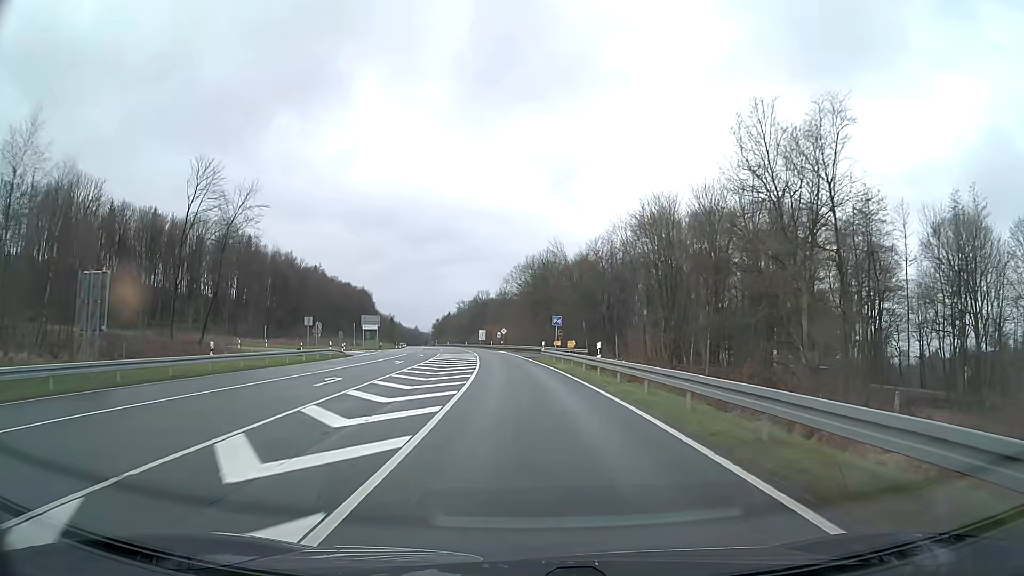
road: primary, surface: asphalt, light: Day
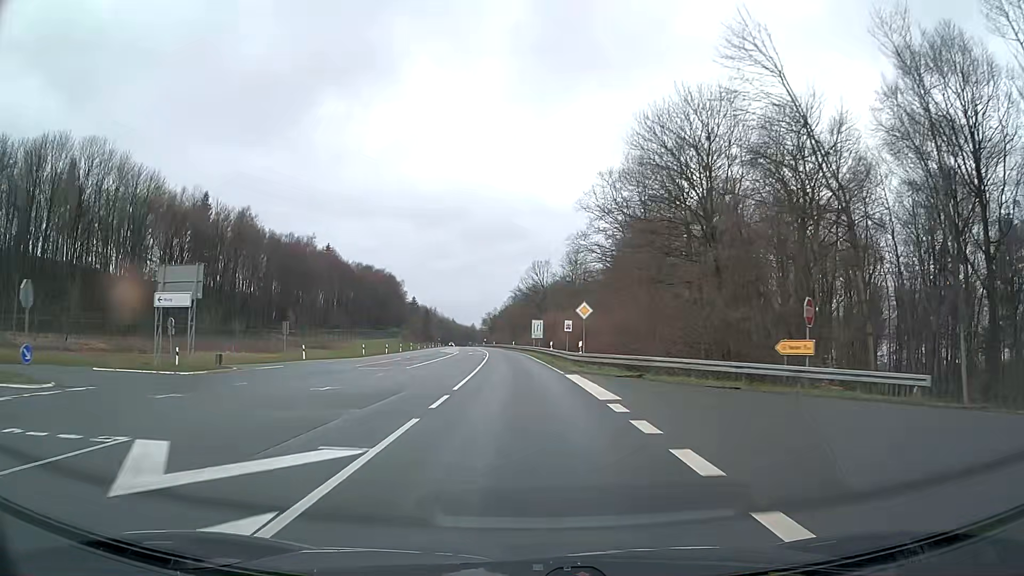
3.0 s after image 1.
(-2.8, +62.7) m; -5°
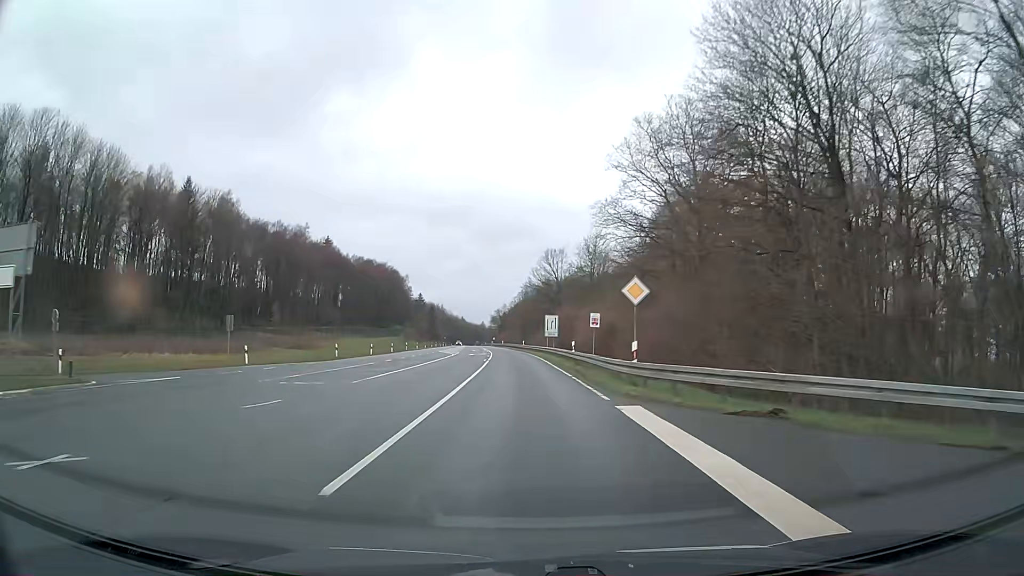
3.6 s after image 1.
(-0.1, +12.6) m; -1°
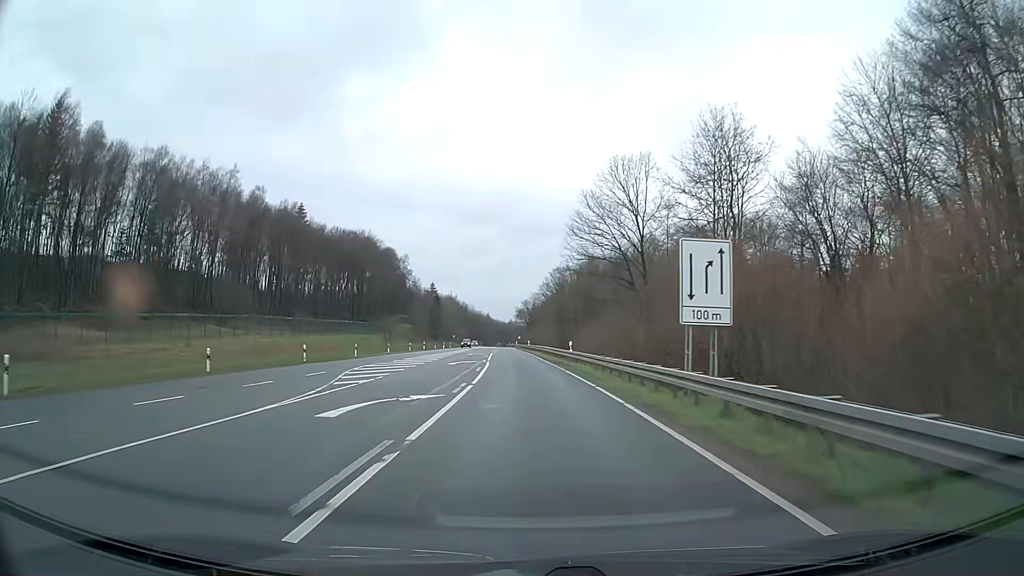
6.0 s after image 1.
(-1.1, +50.3) m; -3°
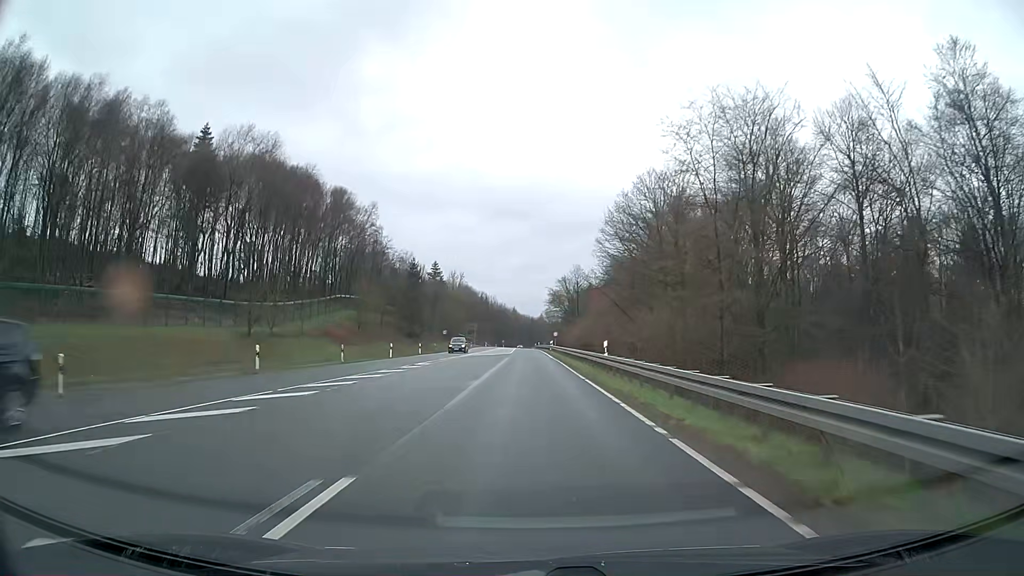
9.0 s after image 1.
(-1.3, +62.7) m; -2°
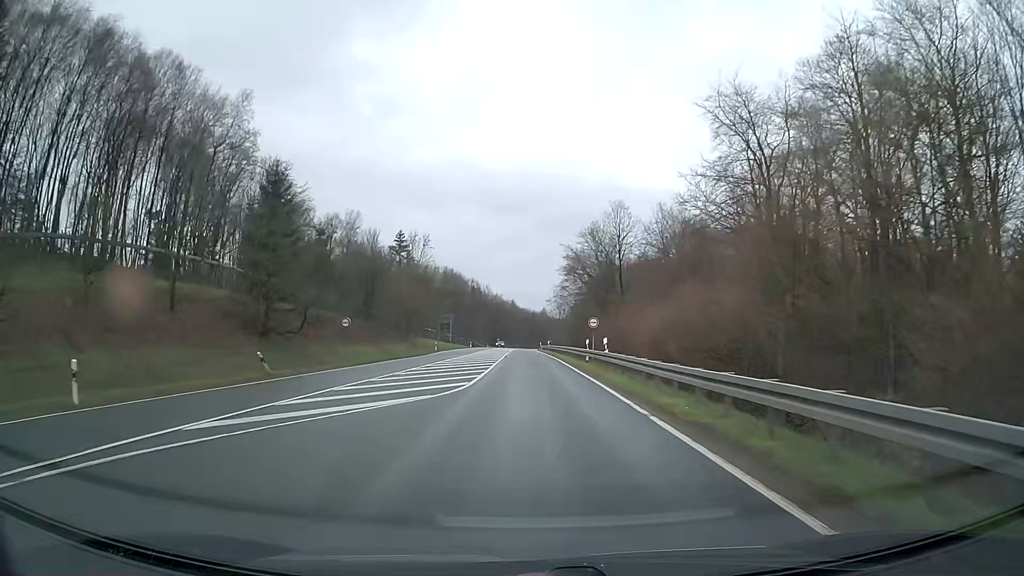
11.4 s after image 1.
(-0.4, +50.3) m; 0°
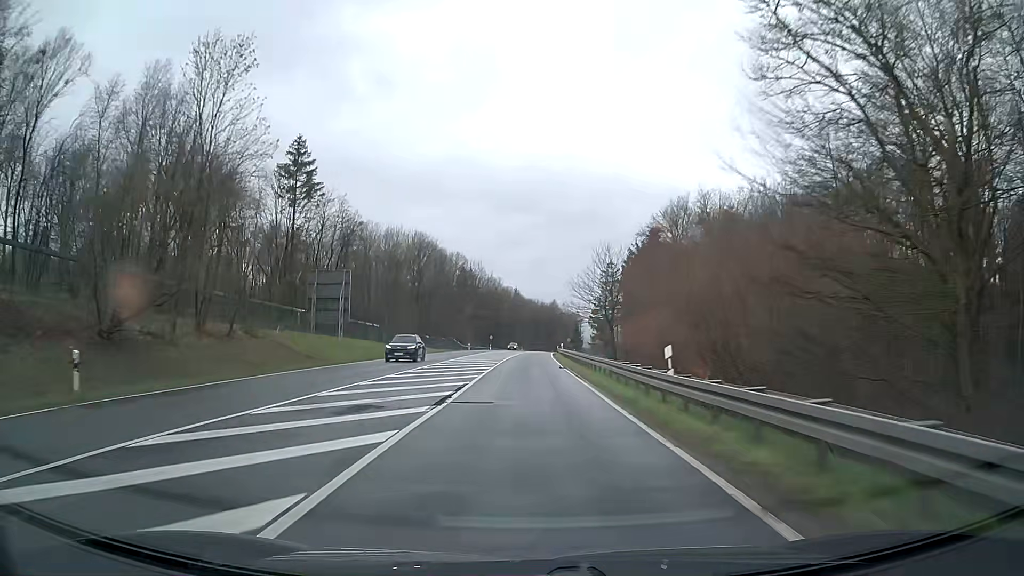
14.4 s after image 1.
(-0.4, +62.8) m; -1°
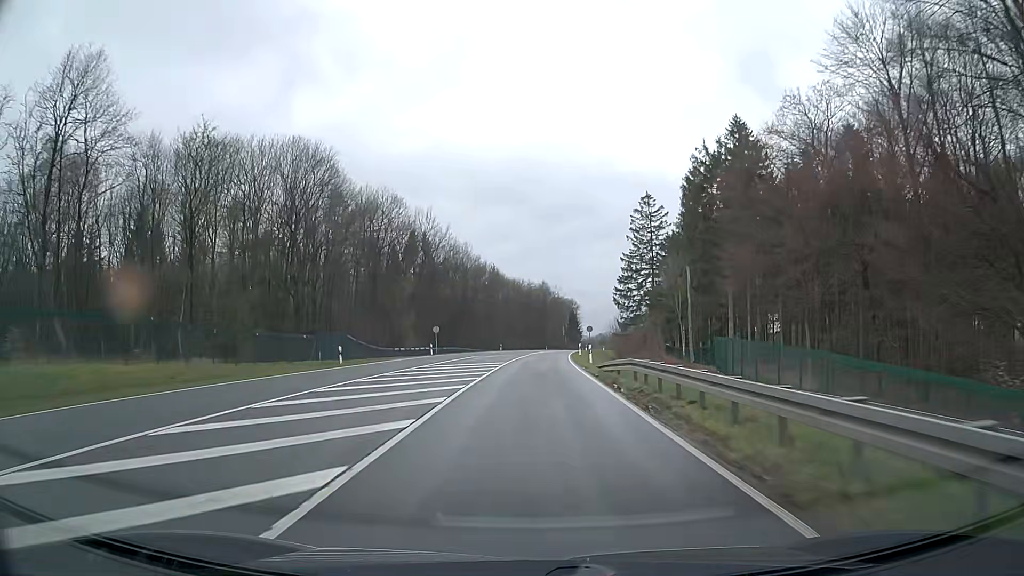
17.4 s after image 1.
(+0.3, +62.9) m; +1°
(0, +10) (0, +20) (0, +30) (+1, +40) (+1, +50) (+2, +60) (+2, +70) (+3, +80) (+4, +90) (+5, +100) m
